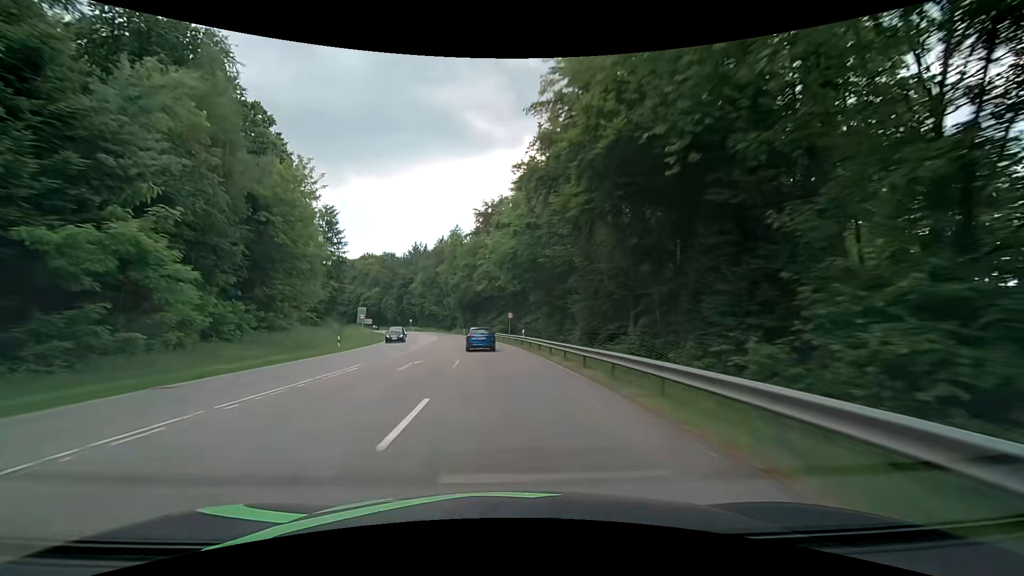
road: secondary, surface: asphalt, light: Day
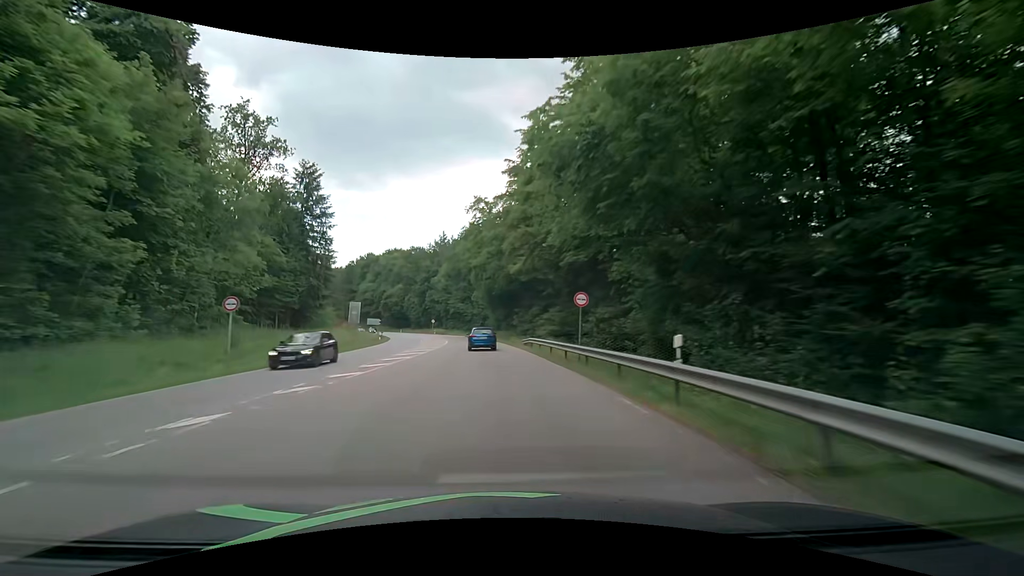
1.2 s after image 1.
(-1.0, +28.5) m; -4°
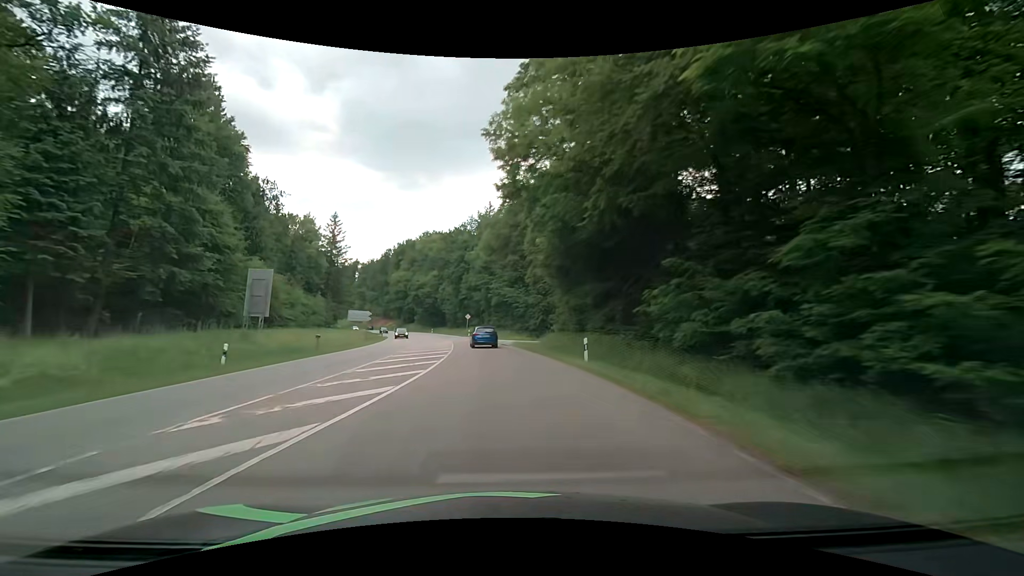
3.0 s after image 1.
(-2.5, +42.0) m; -7°
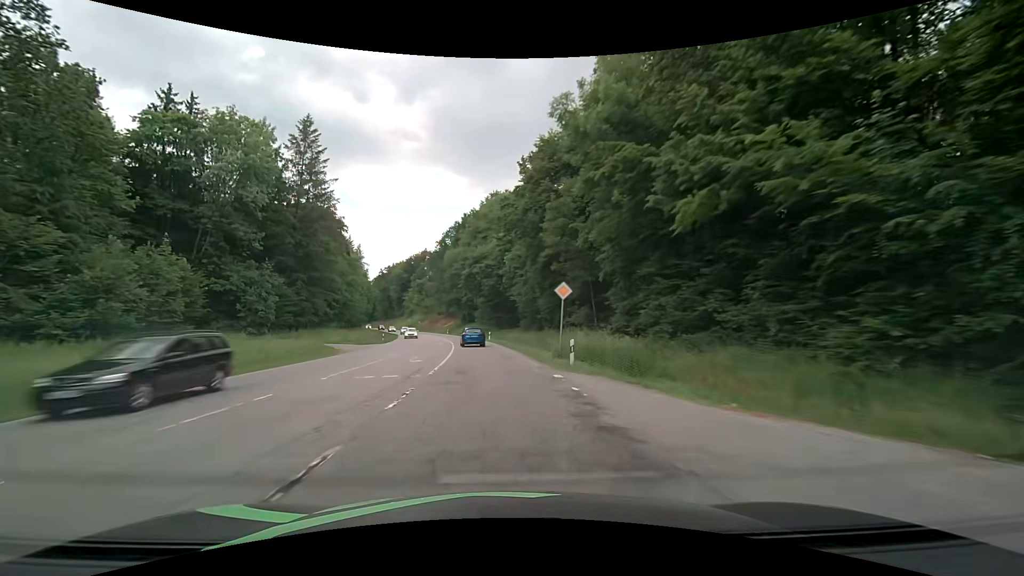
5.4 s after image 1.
(-4.4, +55.9) m; -10°
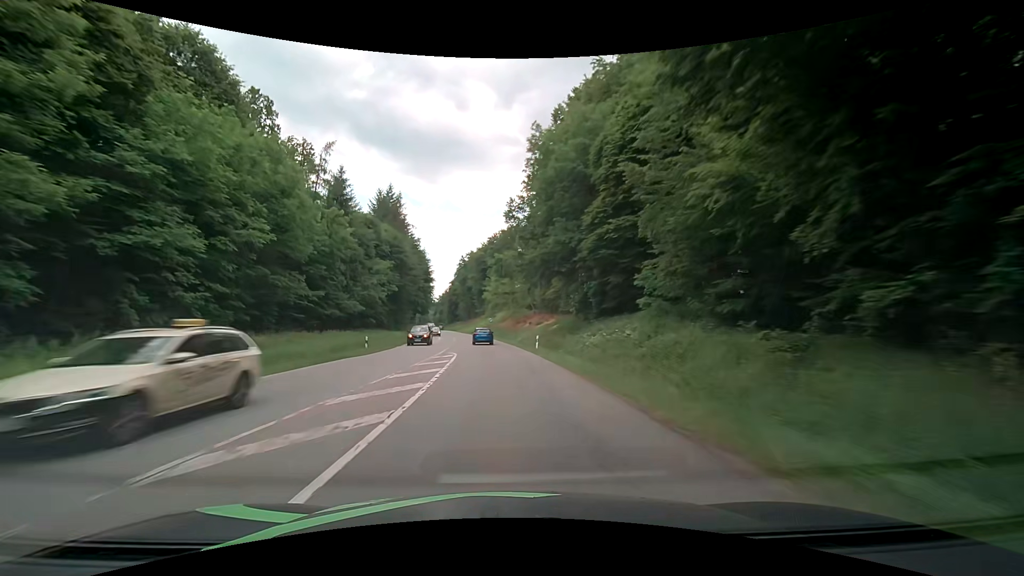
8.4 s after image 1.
(-7.6, +70.5) m; -12°
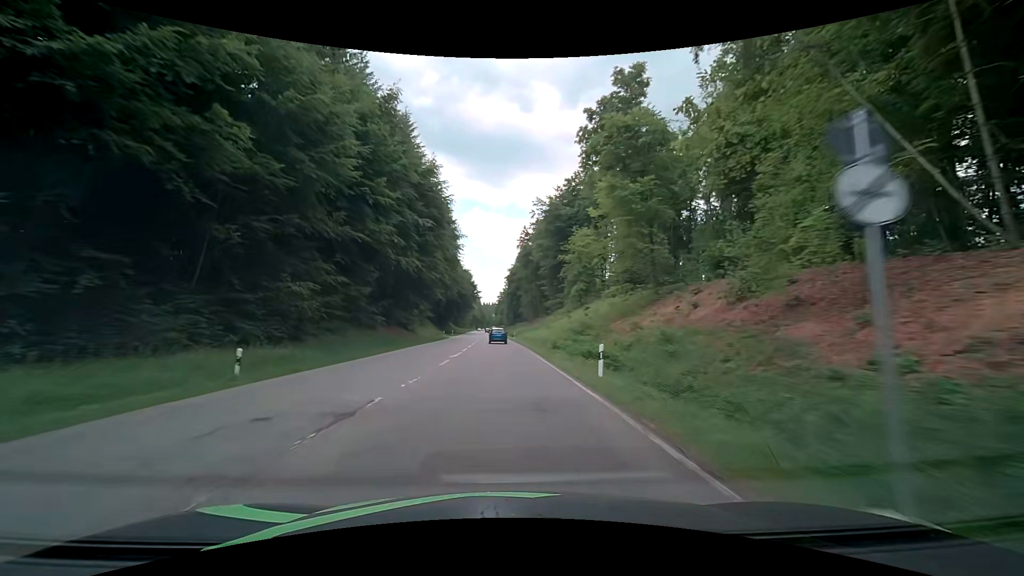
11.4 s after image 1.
(-5.3, +73.6) m; -8°
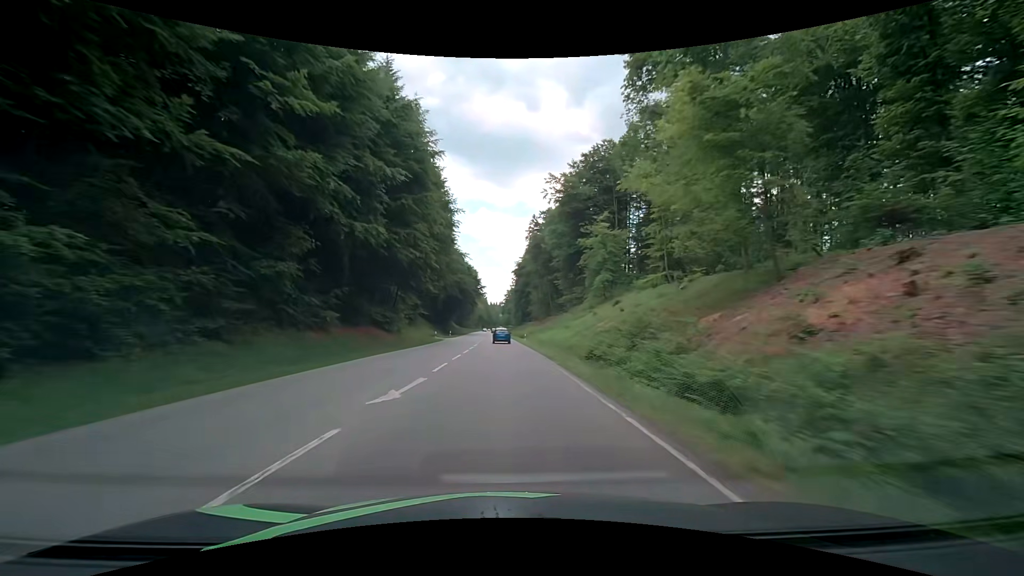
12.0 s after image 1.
(-0.2, +15.2) m; -1°
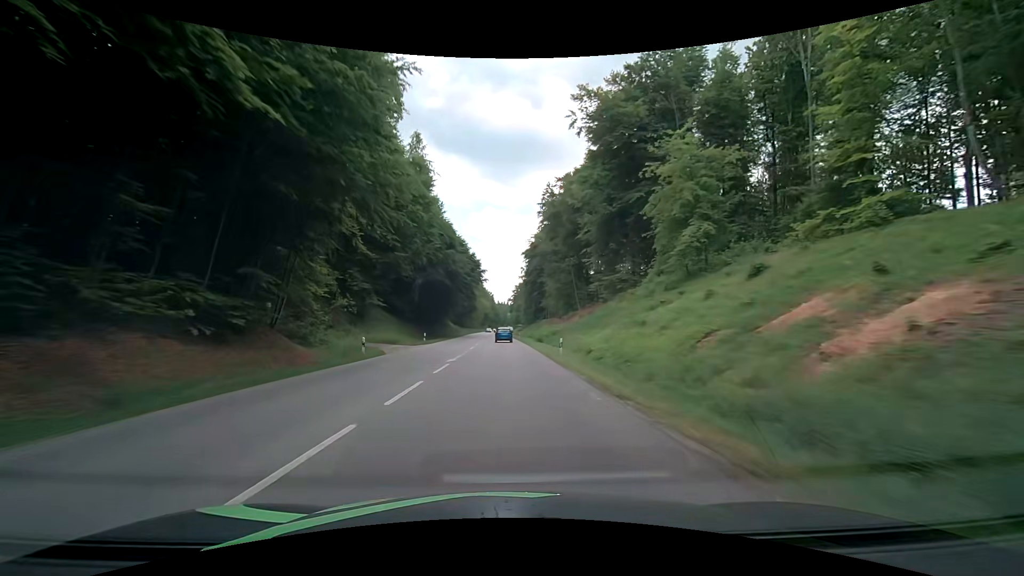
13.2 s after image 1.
(-0.2, +30.8) m; -1°
(0, +10) (0, +20) (0, +30) (0, +40) (0, +50) (-1, +60) (-1, +70) (-1, +80) (-1, +90) (-1, +100) m
